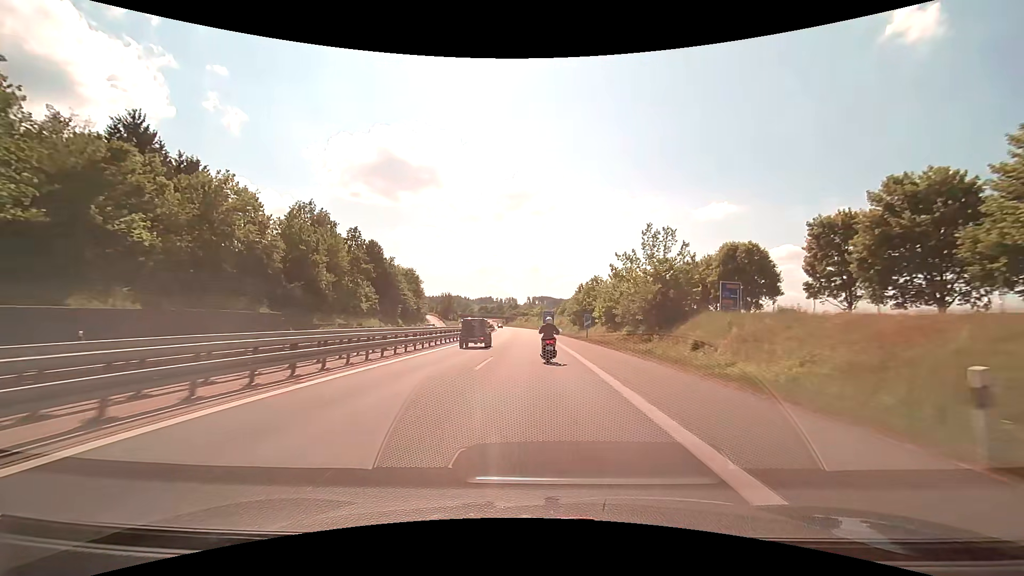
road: motorway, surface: asphalt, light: Day
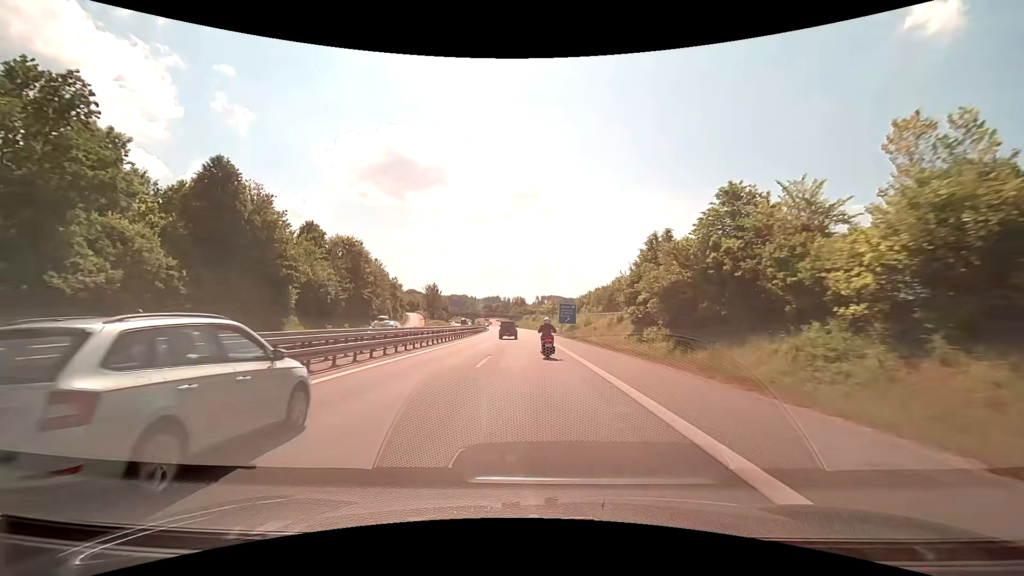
(-0.8, +53.3) m; -1°
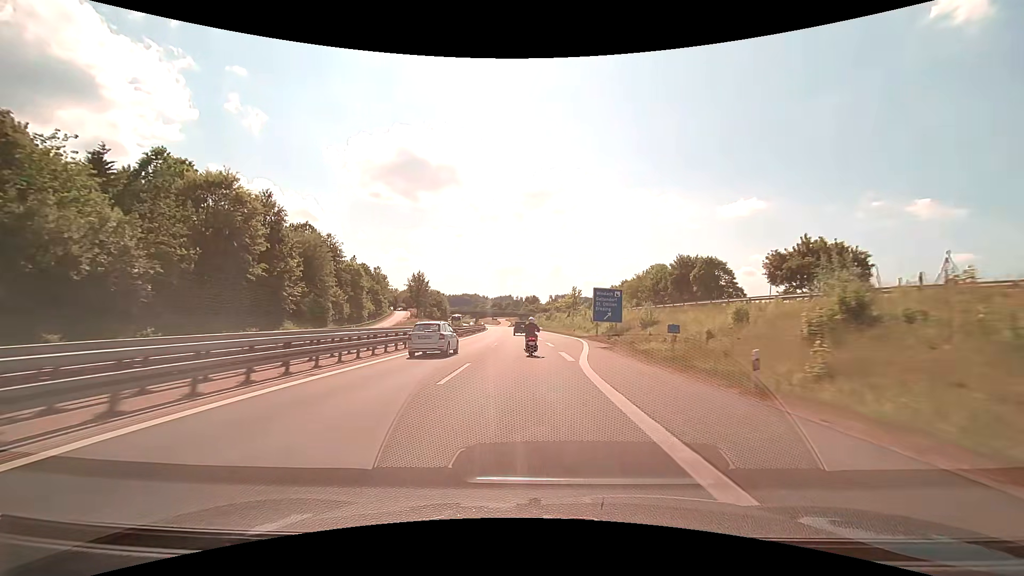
(-0.5, +40.6) m; -1°
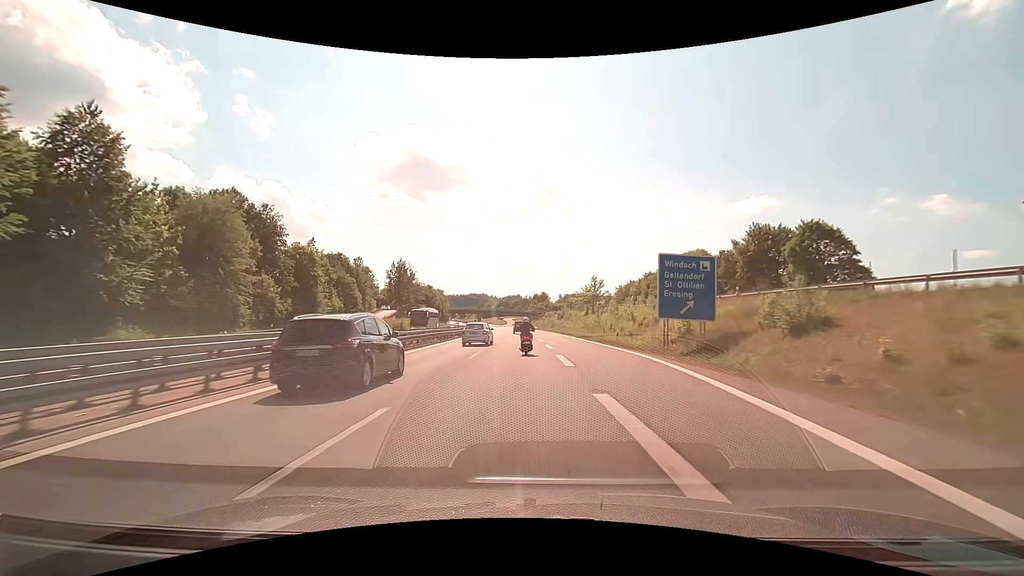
(-0.3, +27.4) m; -1°
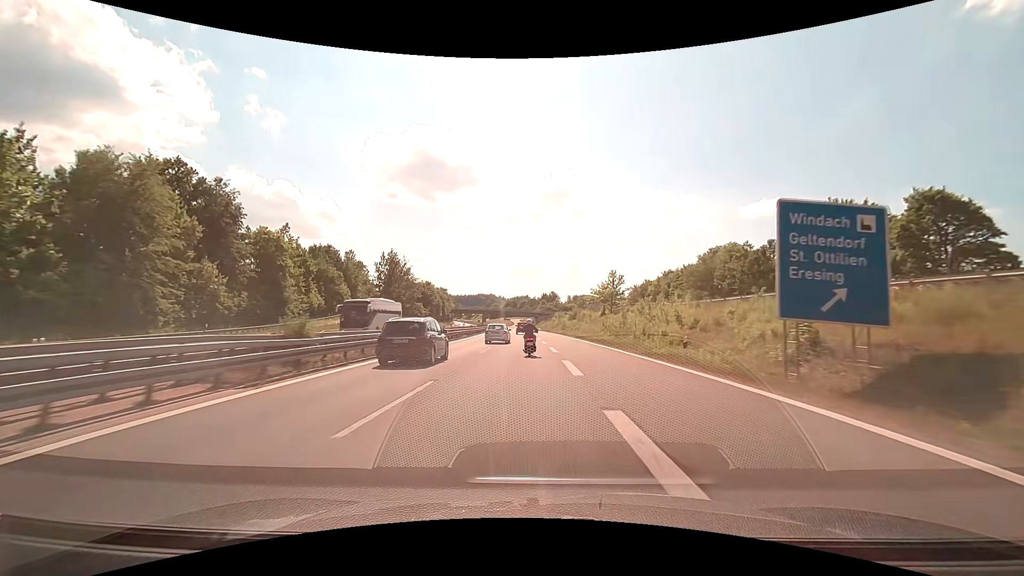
(-0.1, +13.8) m; -1°
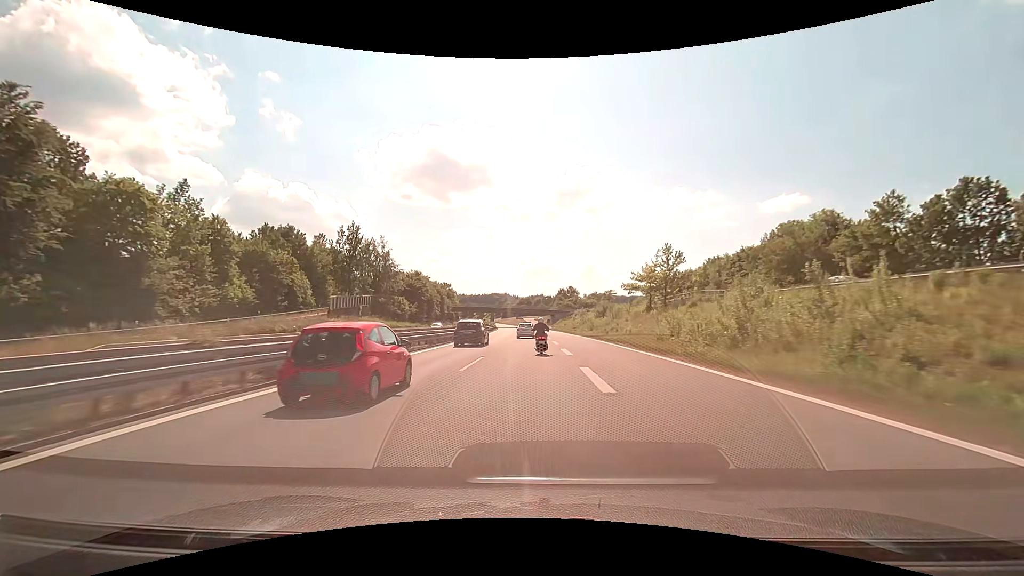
(-0.4, +27.8) m; -2°
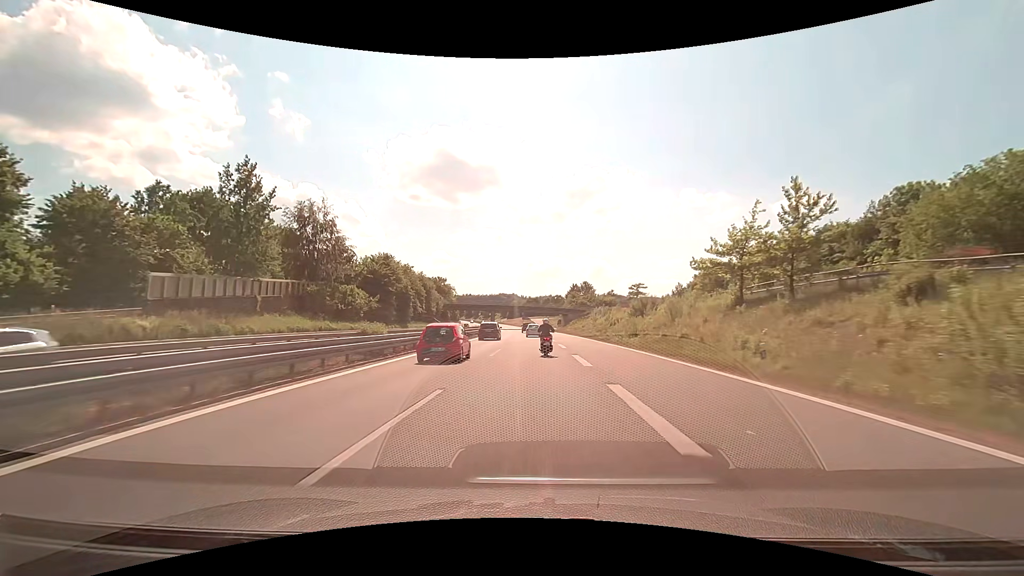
(-0.2, +28.3) m; -1°
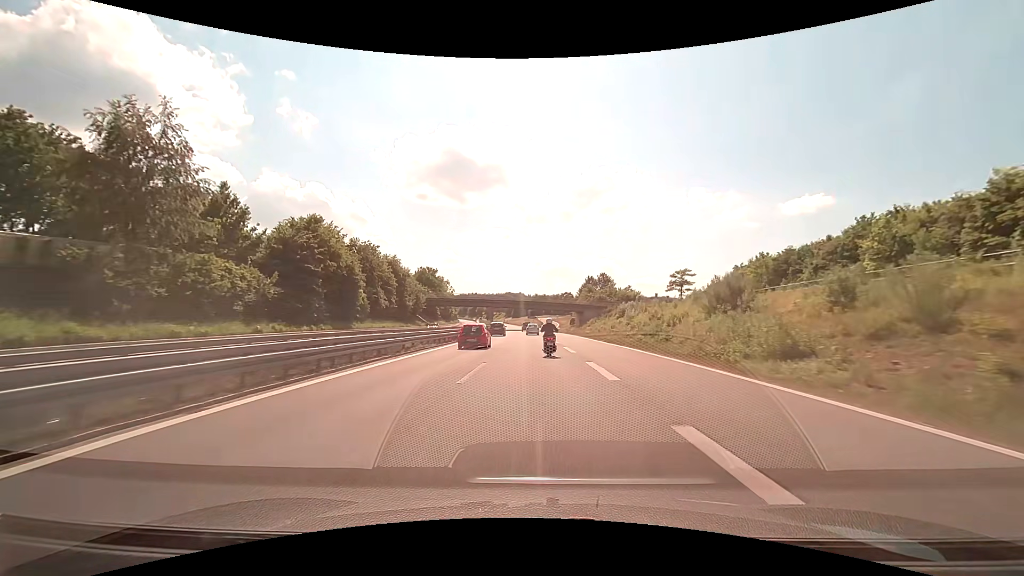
(-0.2, +28.8) m; -1°
(0, +10) (0, +20) (0, +30) (0, +40) (-1, +50) (-1, +60) (-1, +70) (-1, +80) (-2, +90) (-2, +100) m
